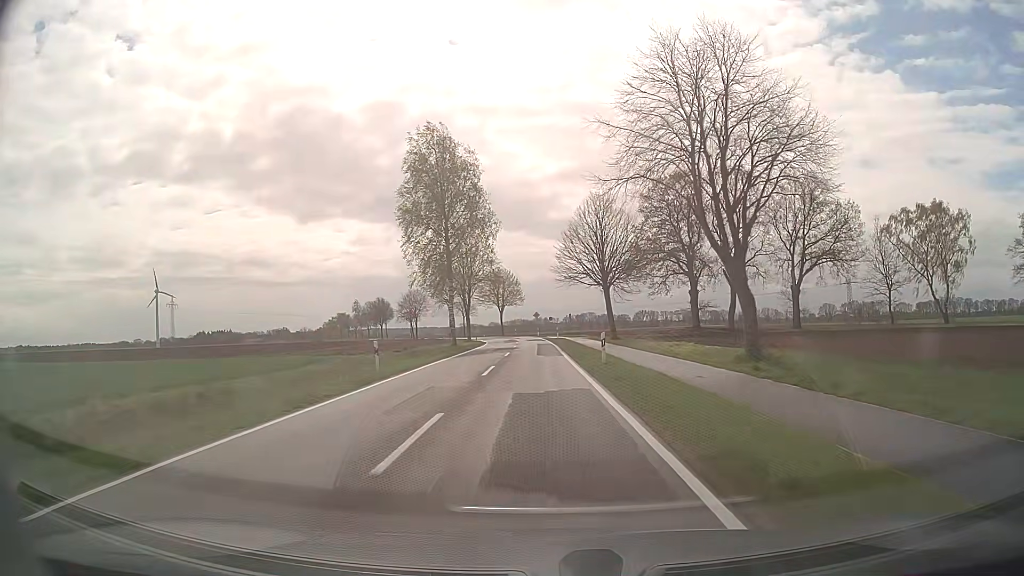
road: secondary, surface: asphalt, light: Day
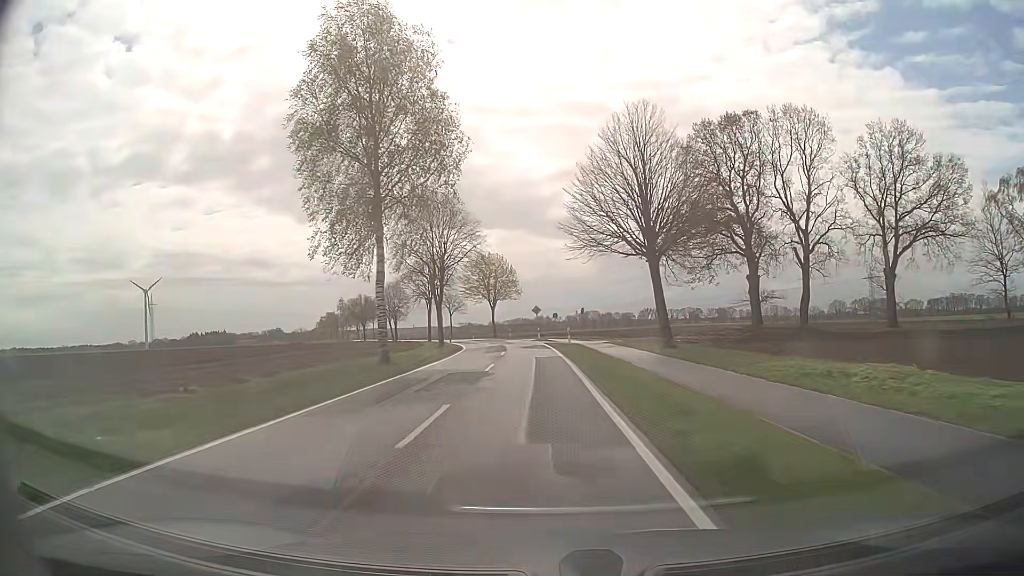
(0.0, +22.6) m; 0°
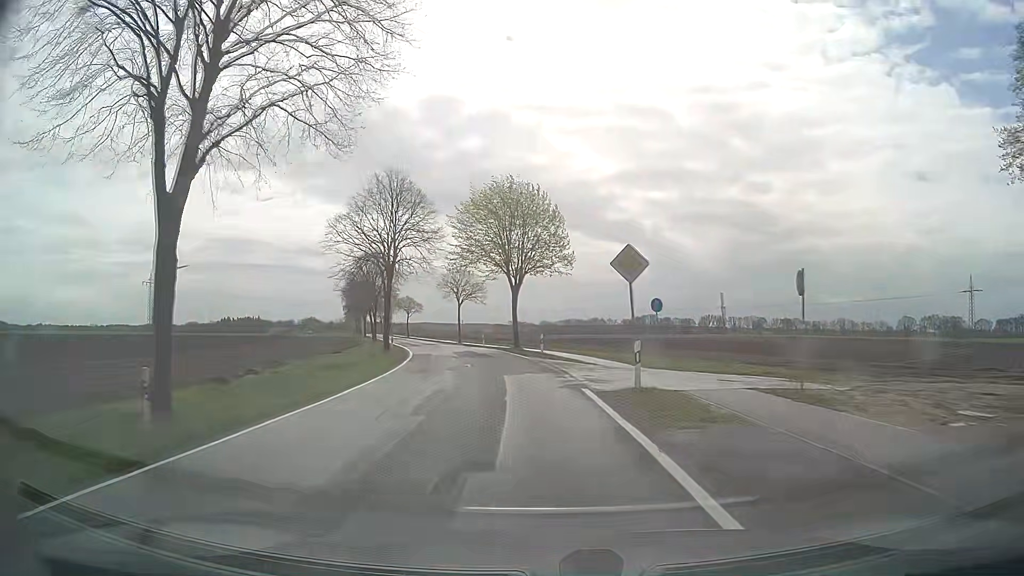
(-1.1, +44.9) m; -4°
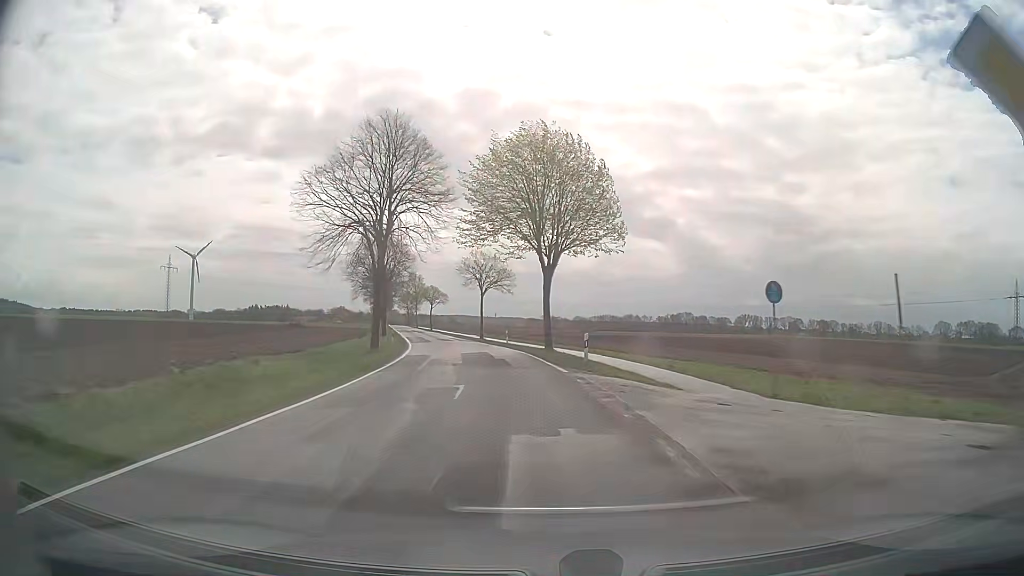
(-0.3, +11.2) m; -3°
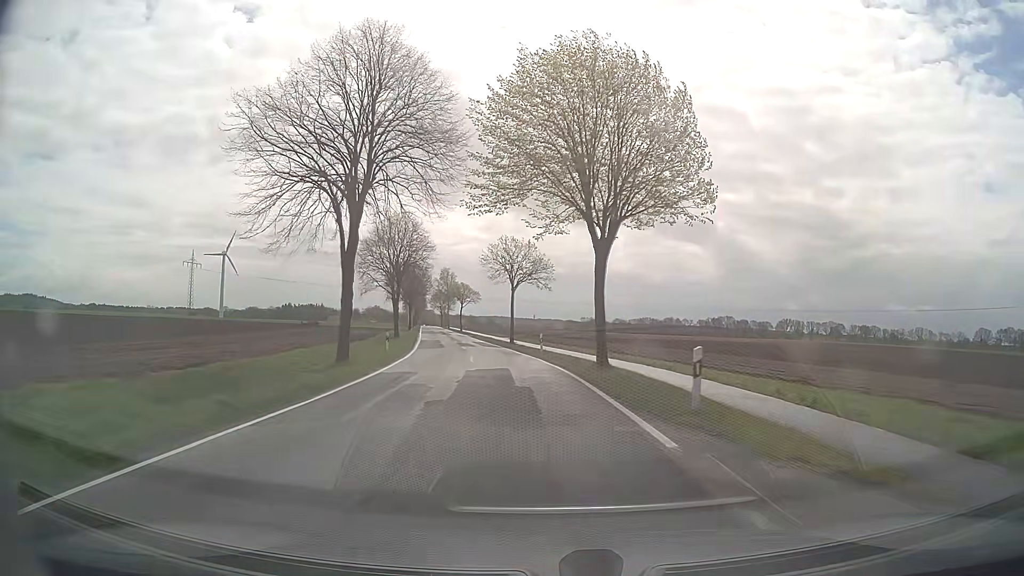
(-0.3, +11.2) m; -3°
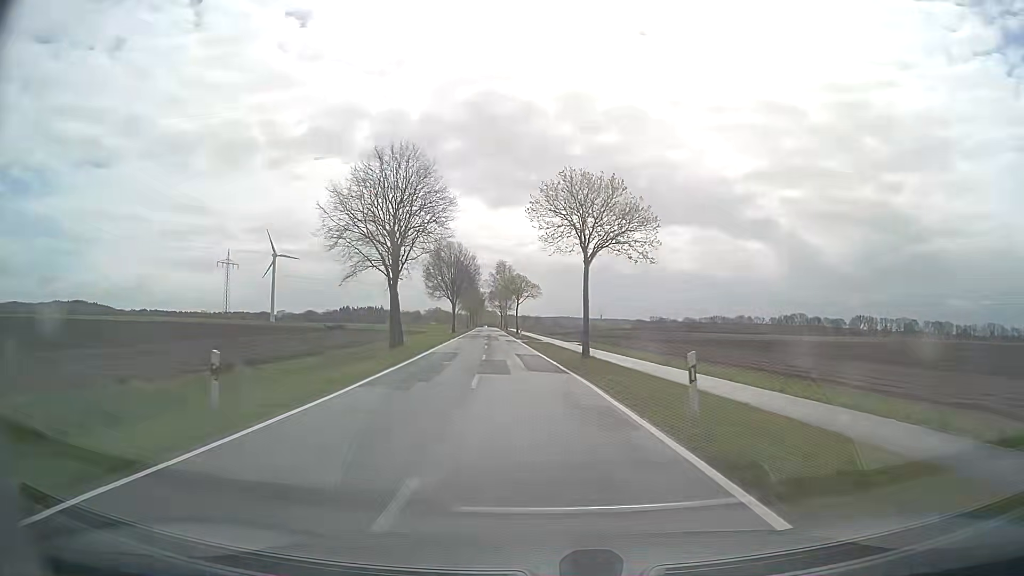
(-1.2, +22.7) m; -5°
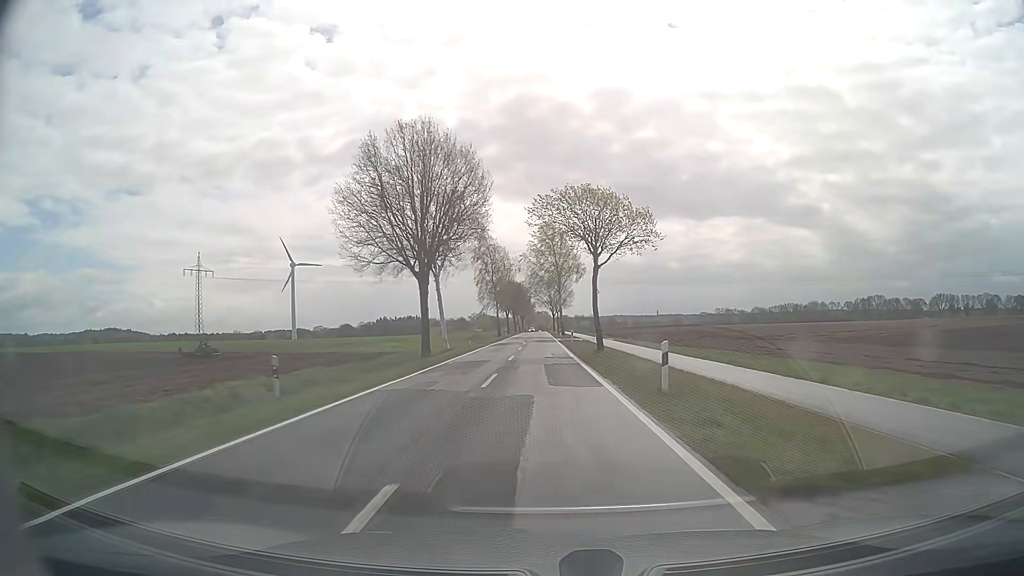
(-3.6, +59.5) m; -5°
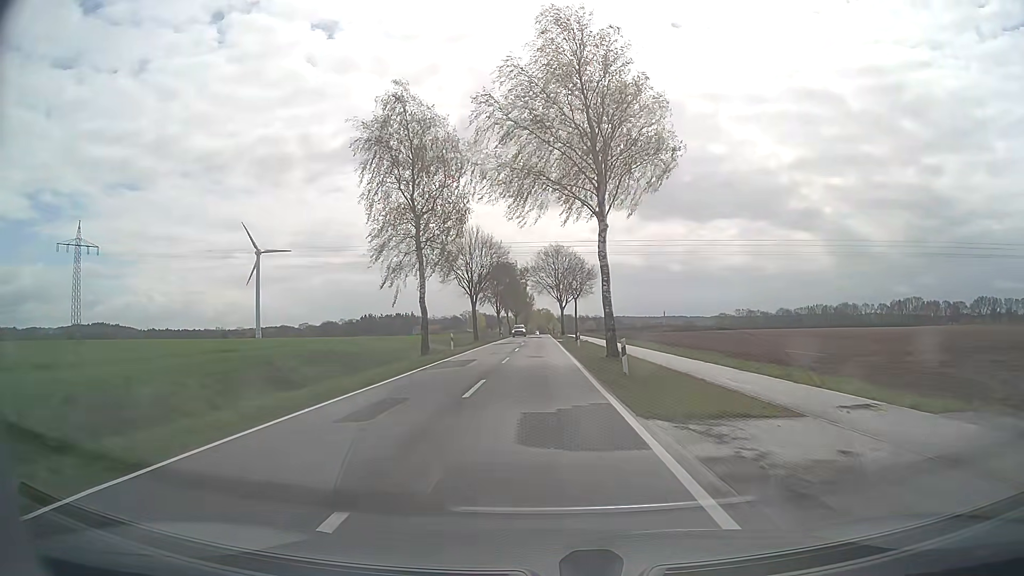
(-0.1, +62.3) m; 0°
(0, +10) (0, +20) (0, +30) (0, +40) (0, +50) (0, +60) (0, +70) (0, +80) (0, +90) (0, +100) m
